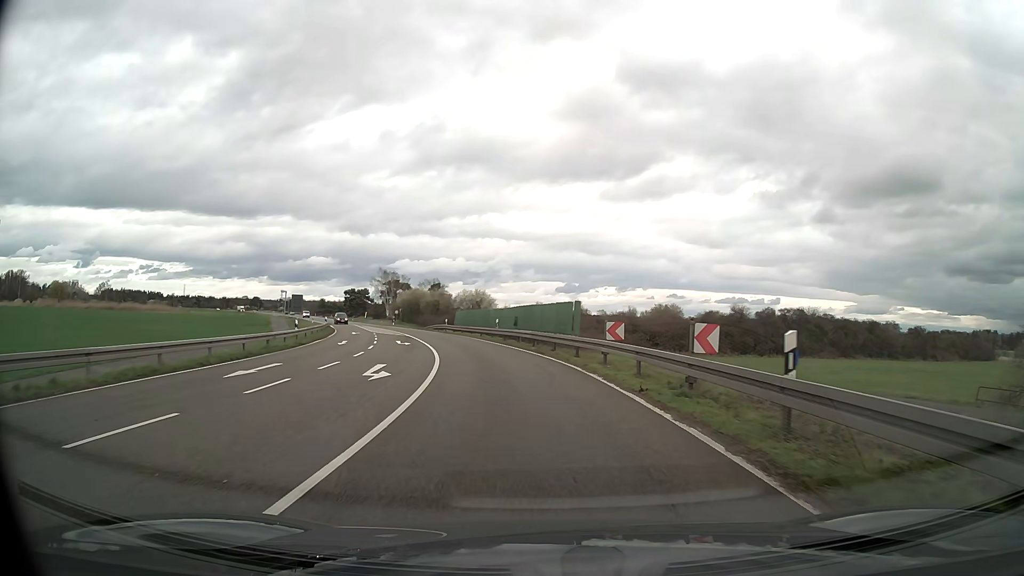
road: primary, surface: asphalt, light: Day
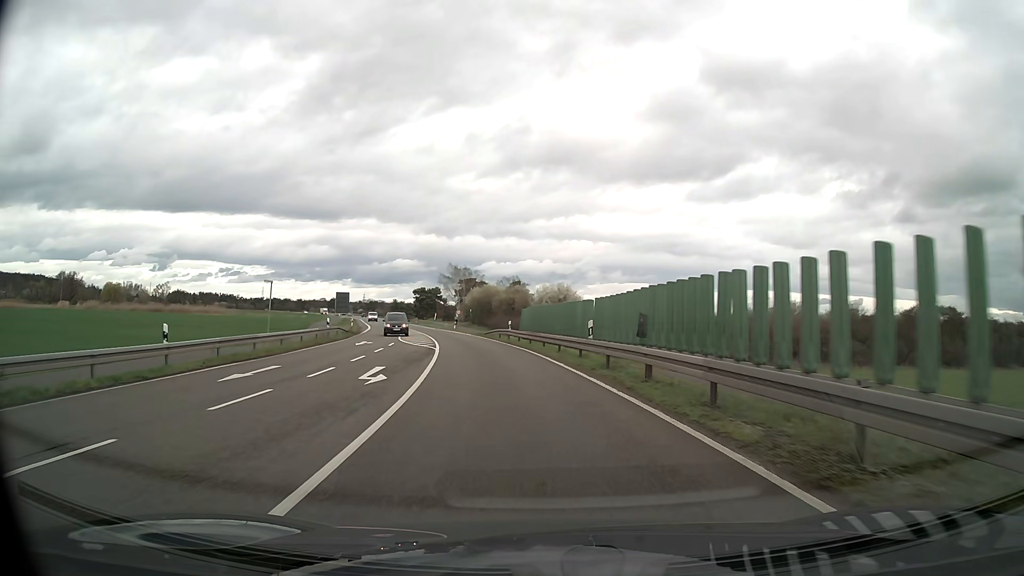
(-1.4, +21.6) m; -7°
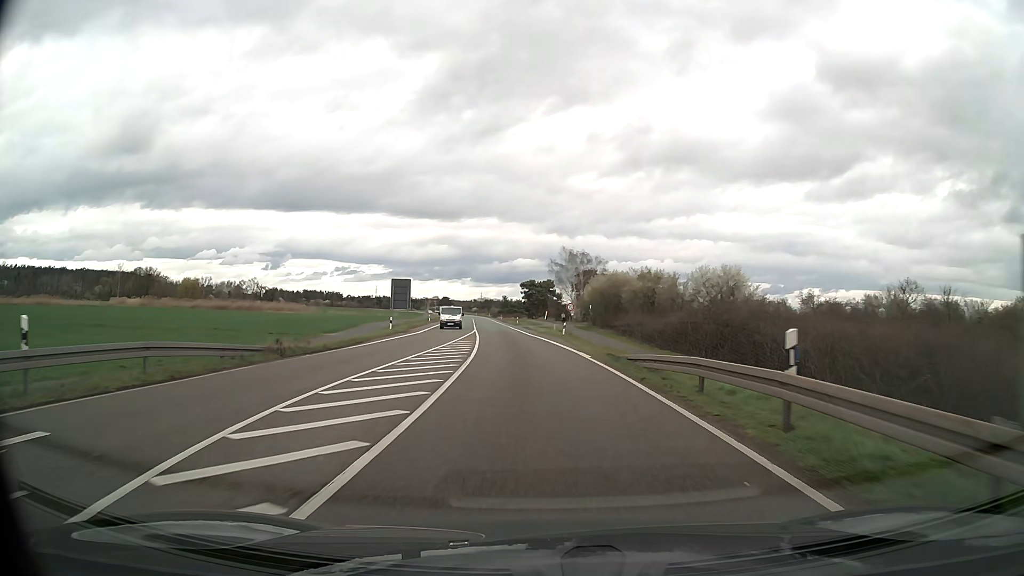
(-3.4, +33.8) m; -10°
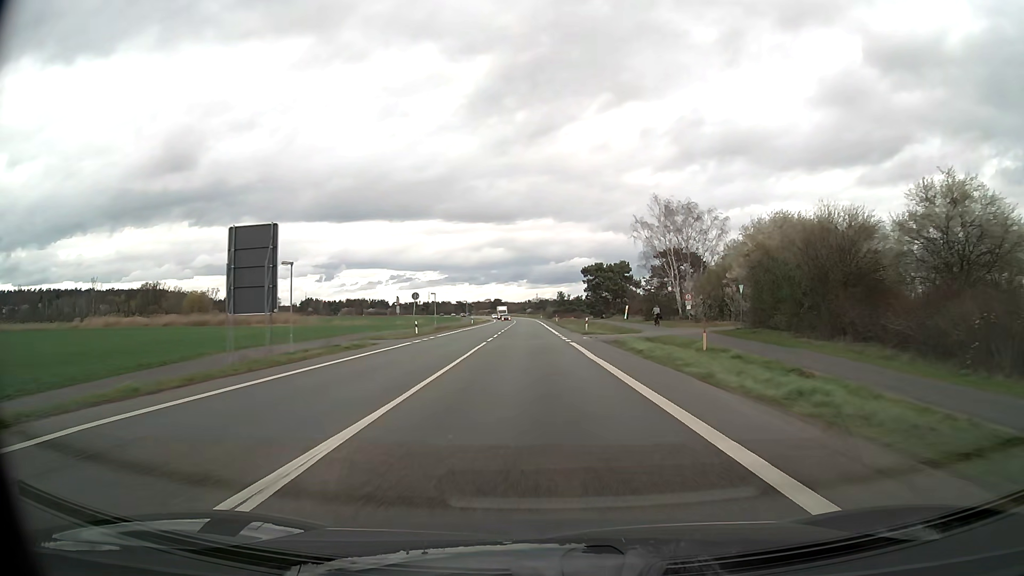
(-2.7, +48.9) m; -5°
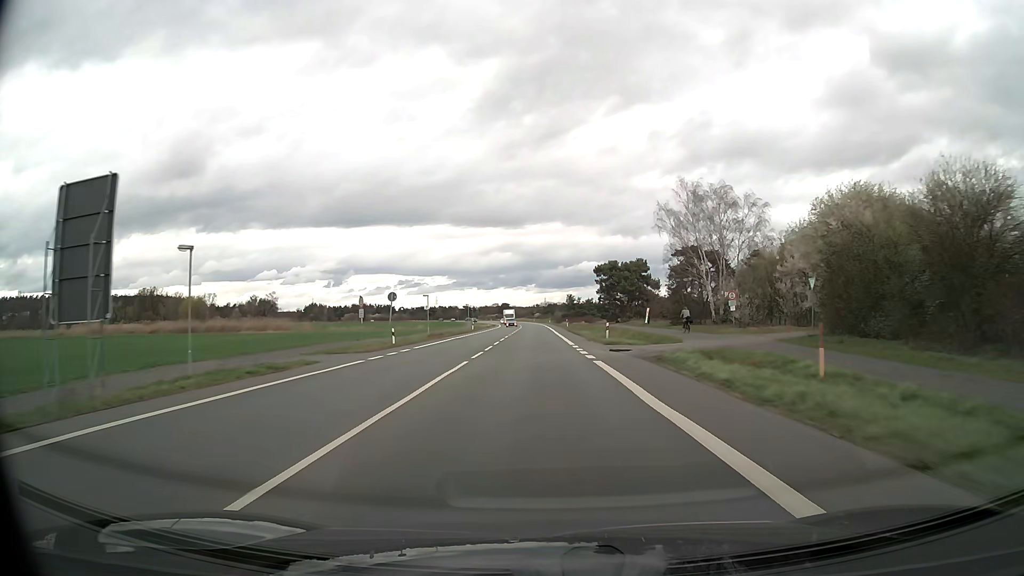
(0.0, +10.9) m; -1°
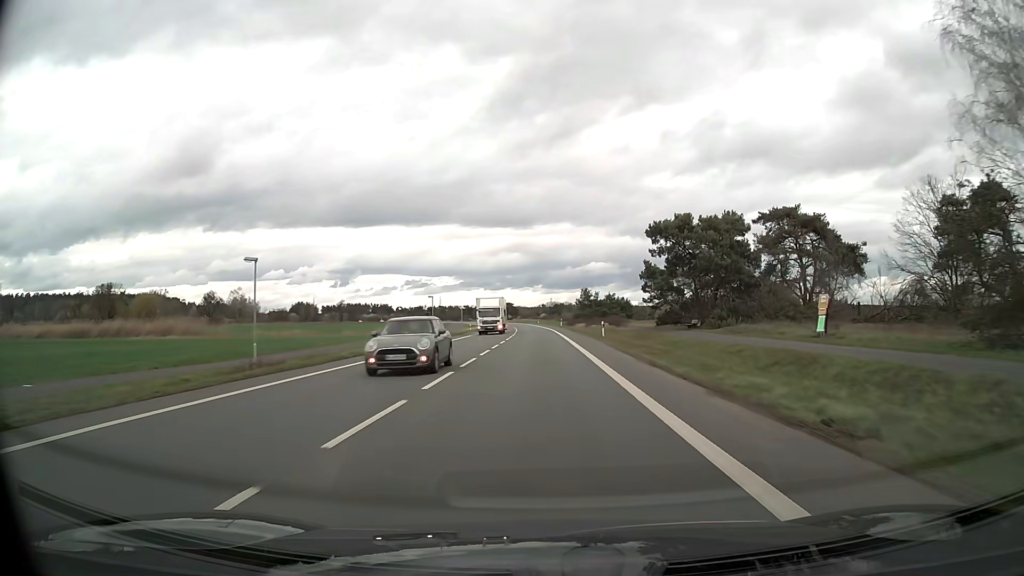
(-0.3, +46.4) m; 0°
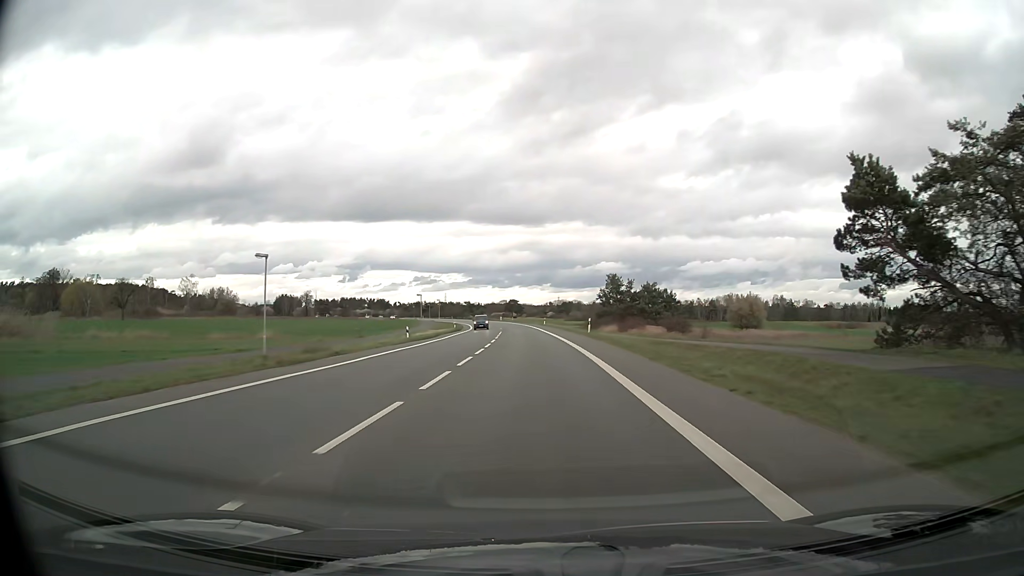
(-0.2, +48.6) m; -1°
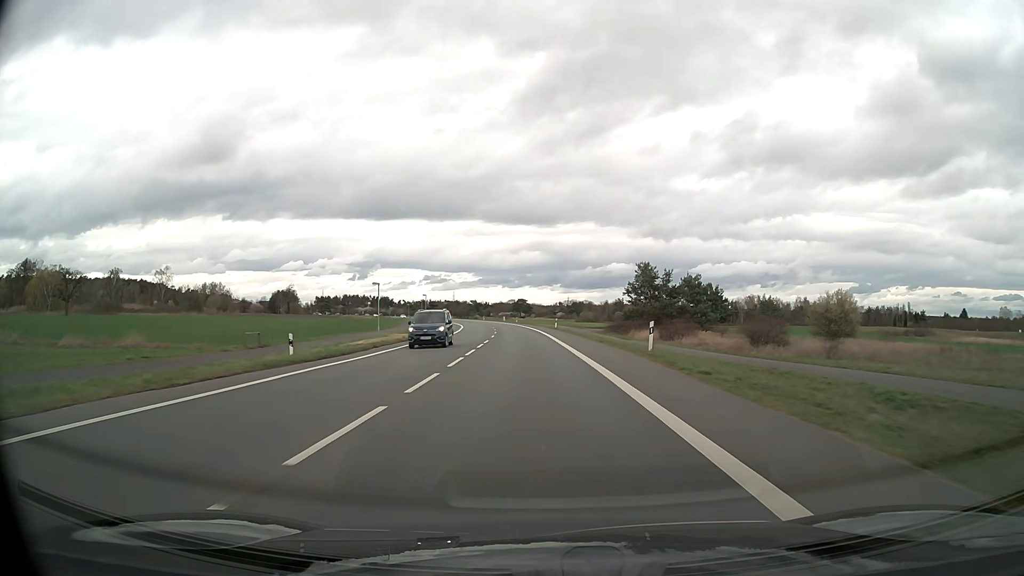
(-0.2, +24.6) m; -1°
